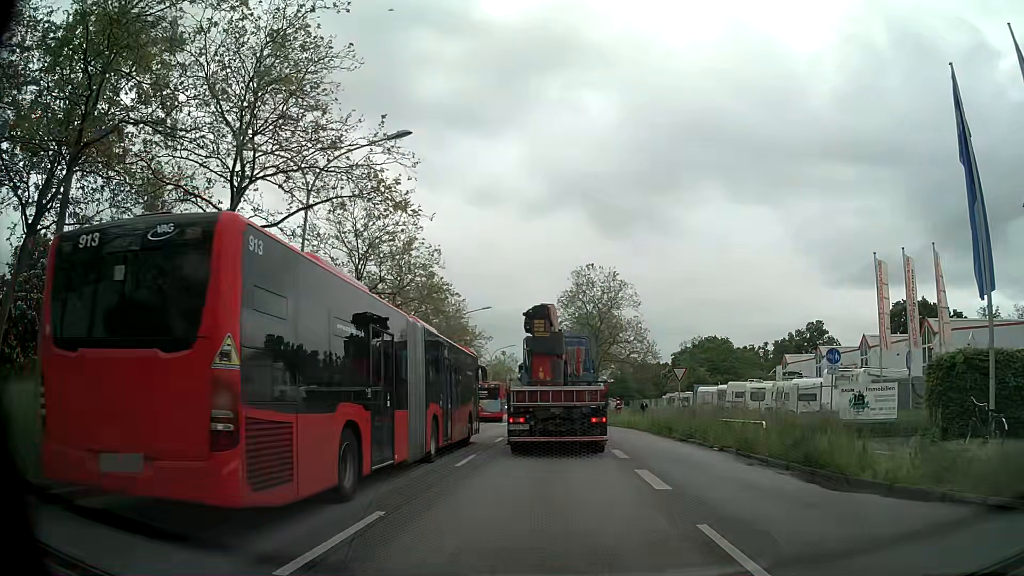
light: Day
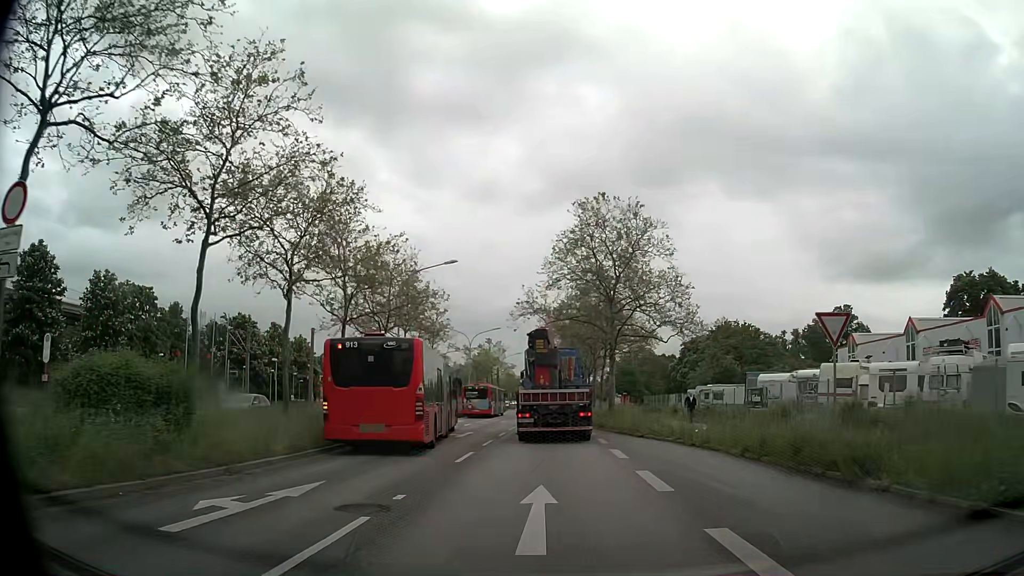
(+0.4, +19.0) m; +1°
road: primary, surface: asphalt
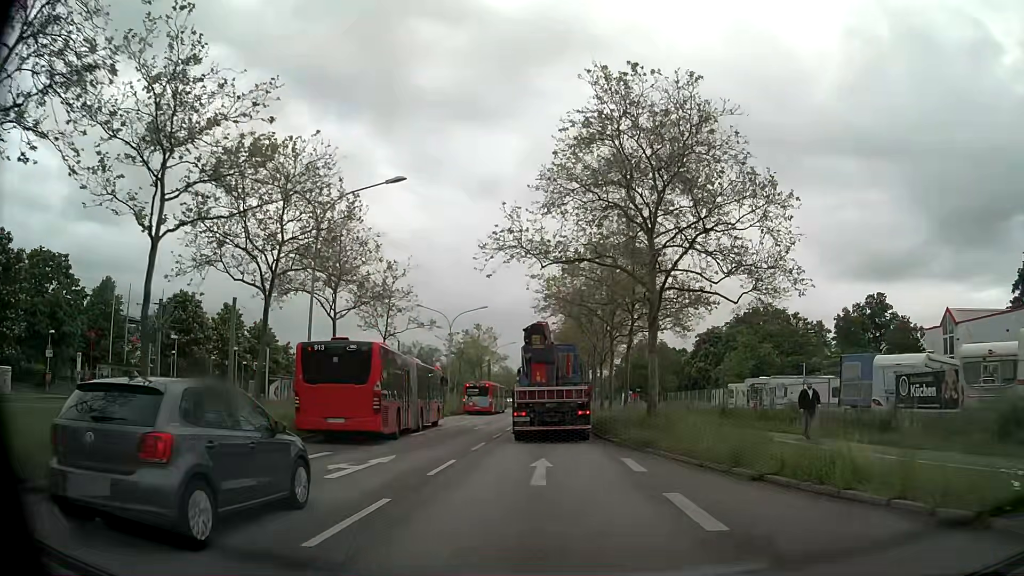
(0.0, +15.2) m; -1°
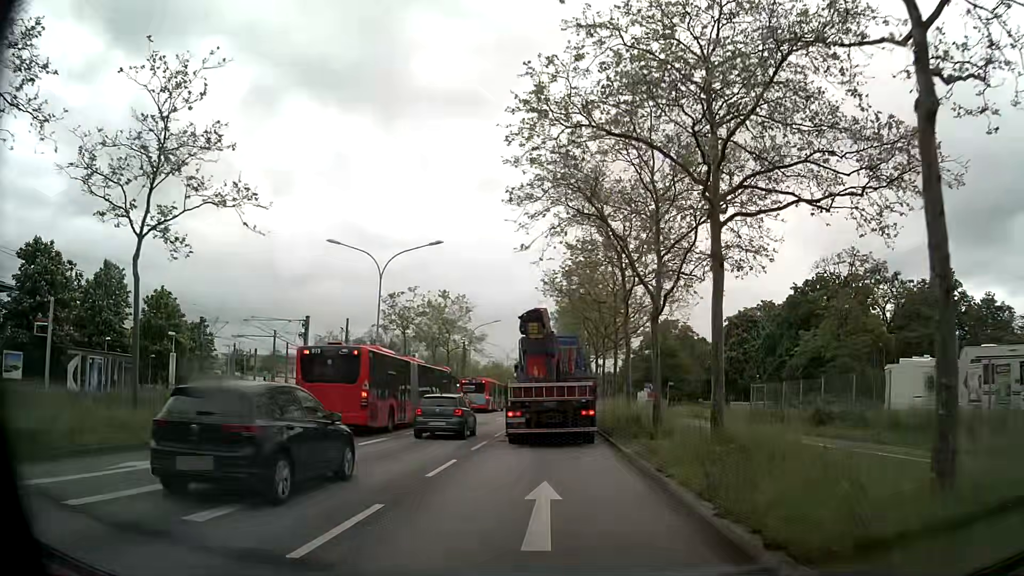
(+0.2, +24.6) m; +1°
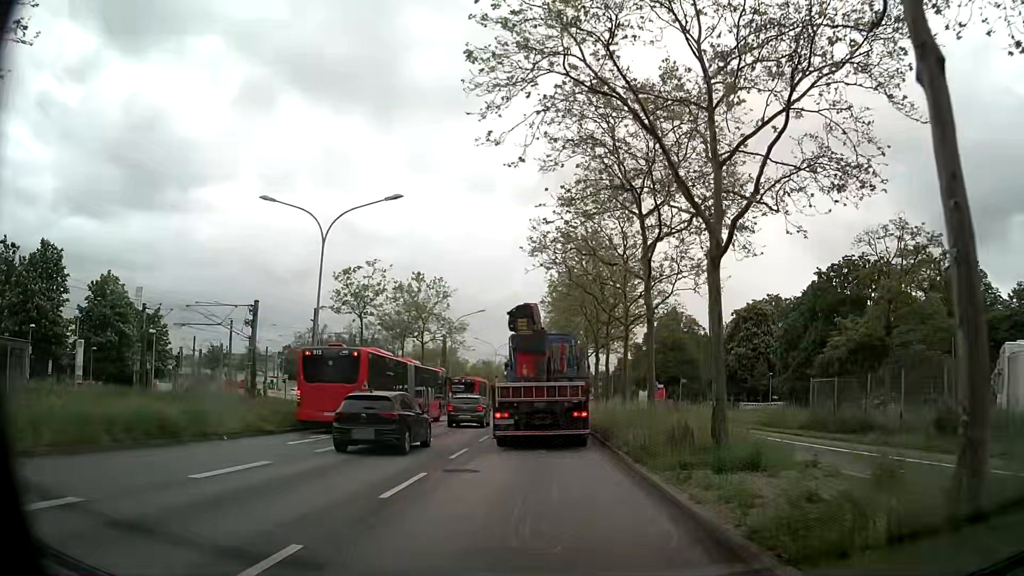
(+0.1, +8.6) m; 0°
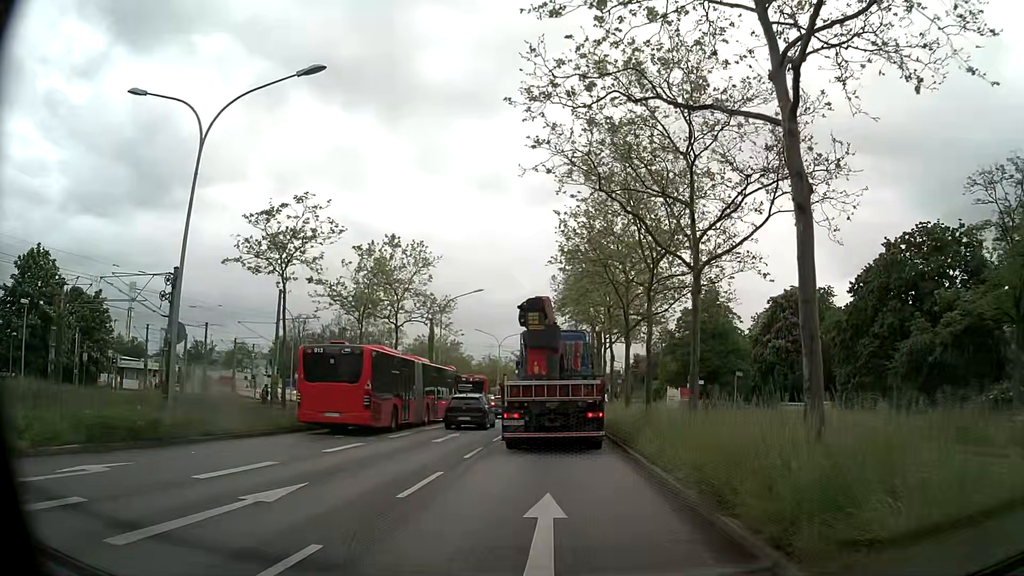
(0.0, +12.1) m; 0°
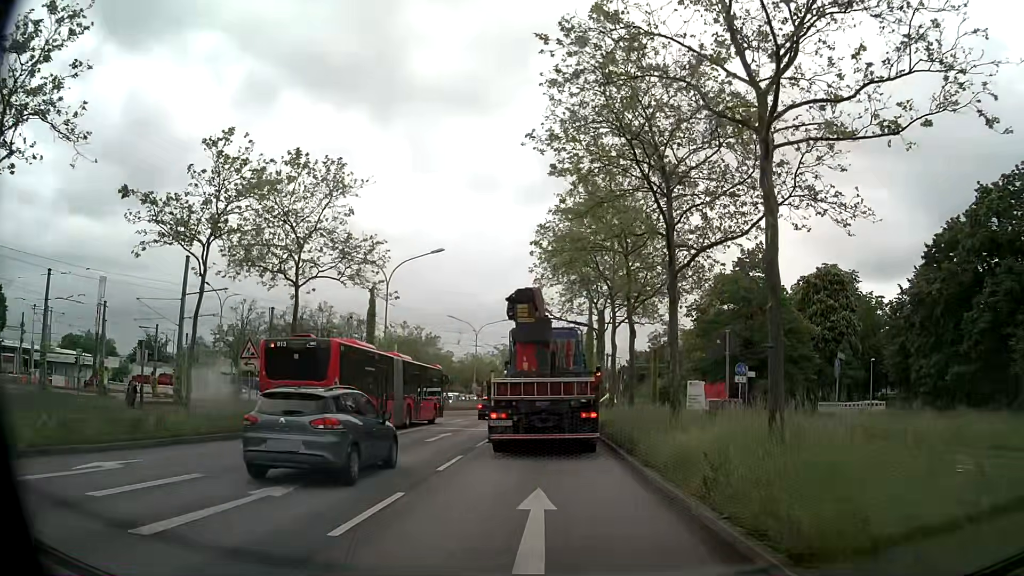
(0.0, +14.6) m; 0°
